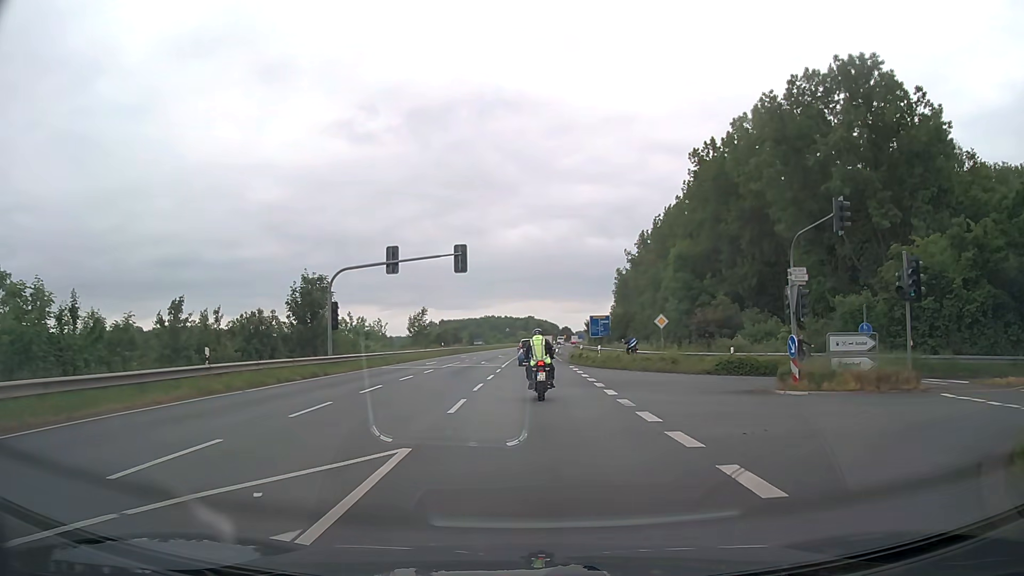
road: secondary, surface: asphalt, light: Day
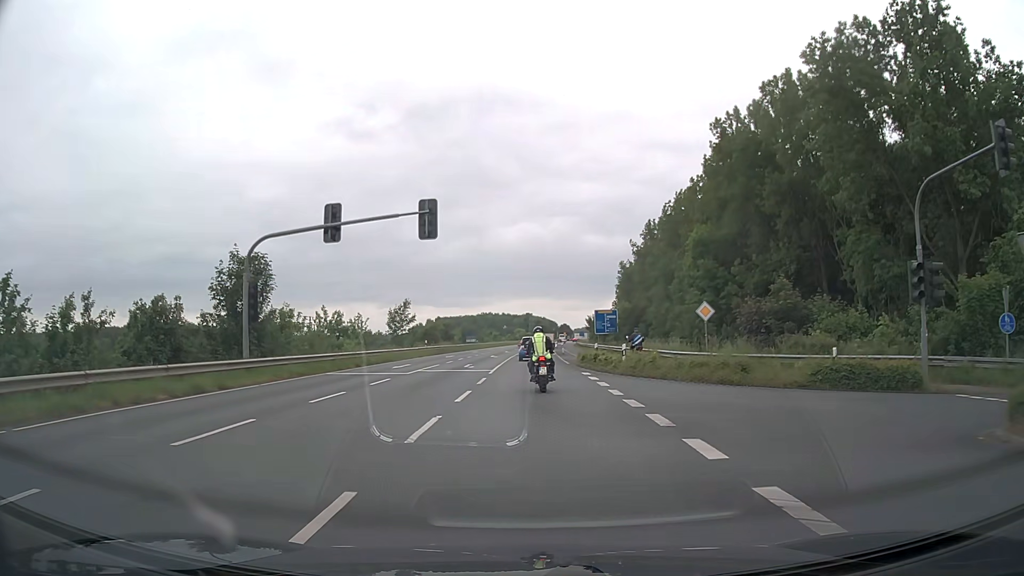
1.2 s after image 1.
(0.0, +10.3) m; 0°
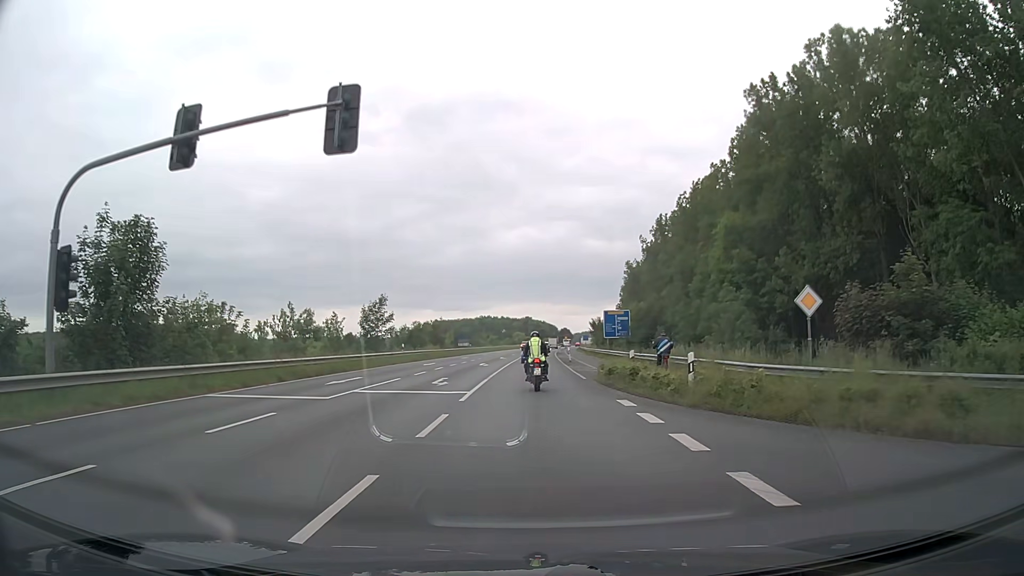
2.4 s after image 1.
(0.0, +11.1) m; -1°
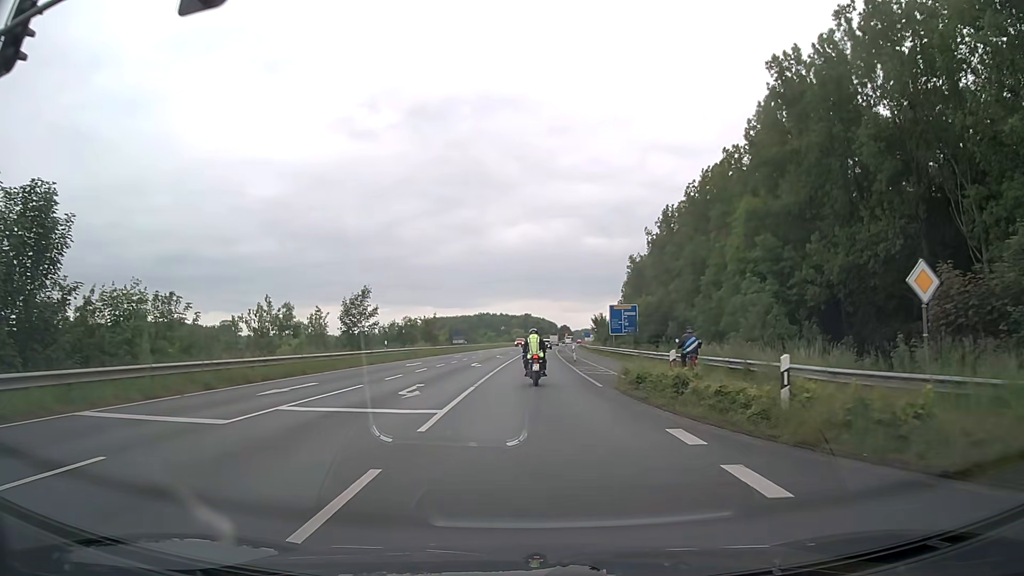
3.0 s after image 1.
(+0.1, +5.9) m; +1°
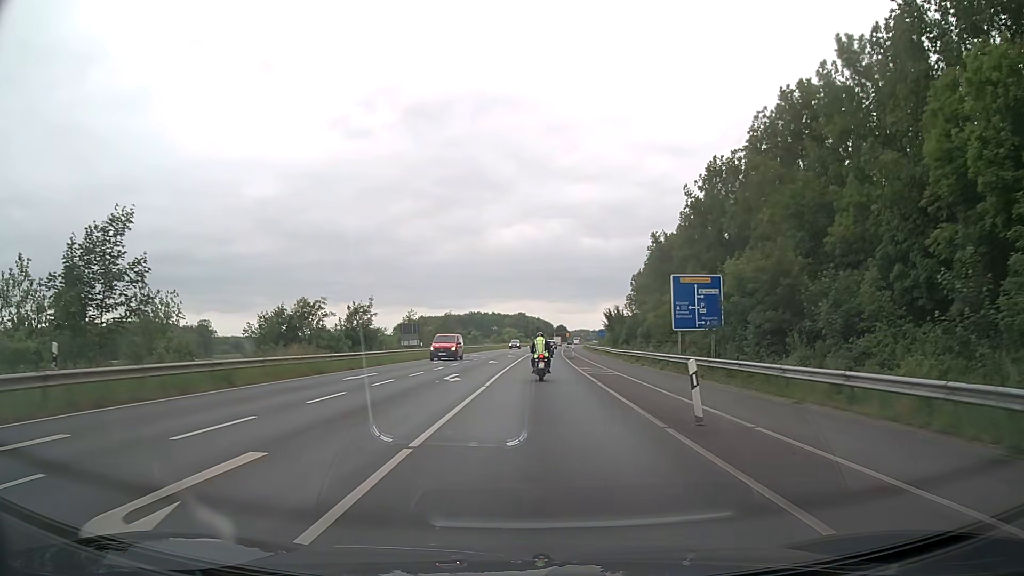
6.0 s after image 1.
(0.0, +33.0) m; 0°
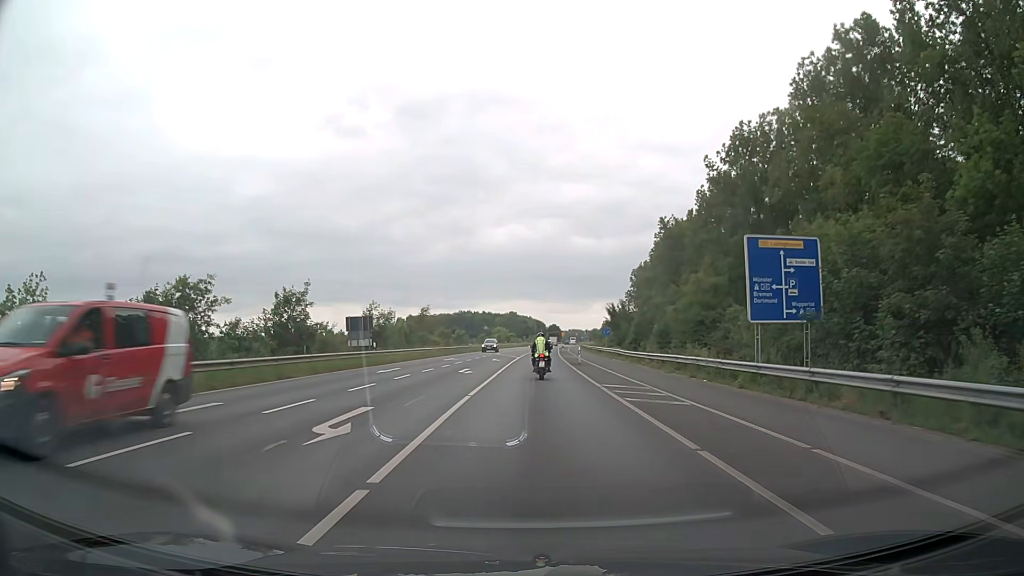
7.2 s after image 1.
(+0.1, +14.4) m; +1°
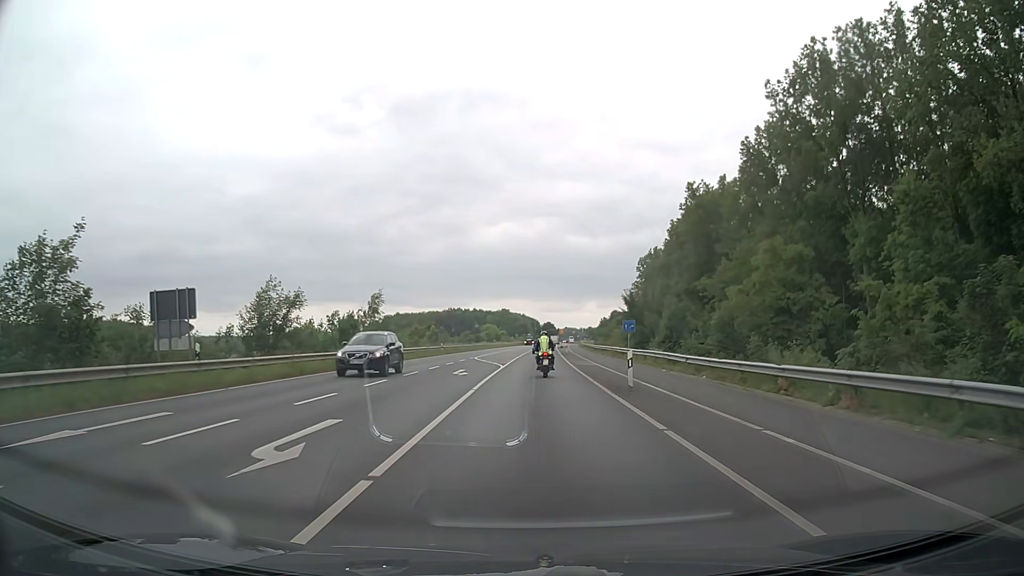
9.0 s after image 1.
(+0.2, +22.3) m; +1°
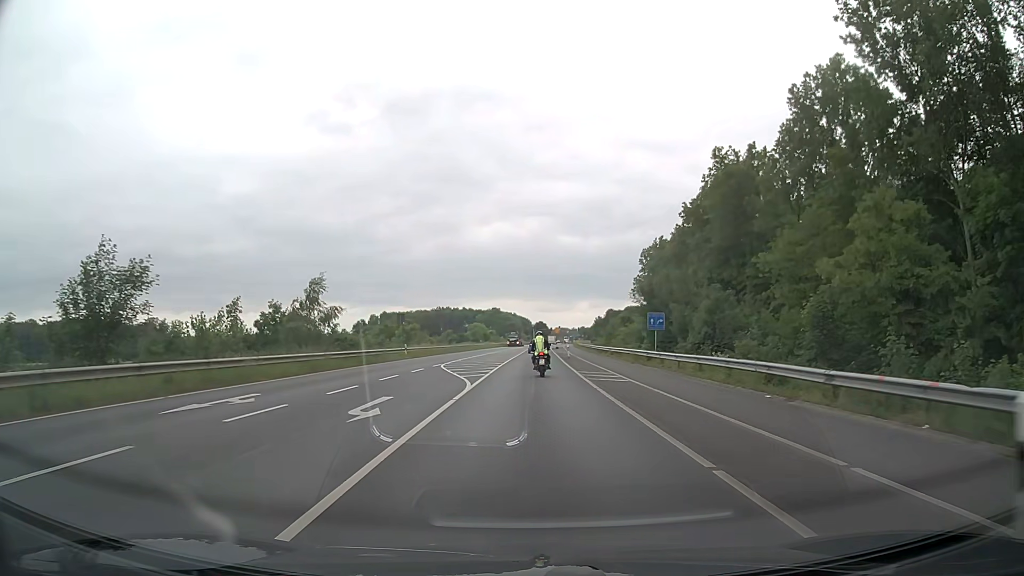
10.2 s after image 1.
(+0.1, +15.3) m; +1°
(0, +10) (0, +20) (0, +30) (+1, +40) (+1, +50) (+1, +60) (+1, +70) (+1, +80) (+2, +90) (+2, +100) m
